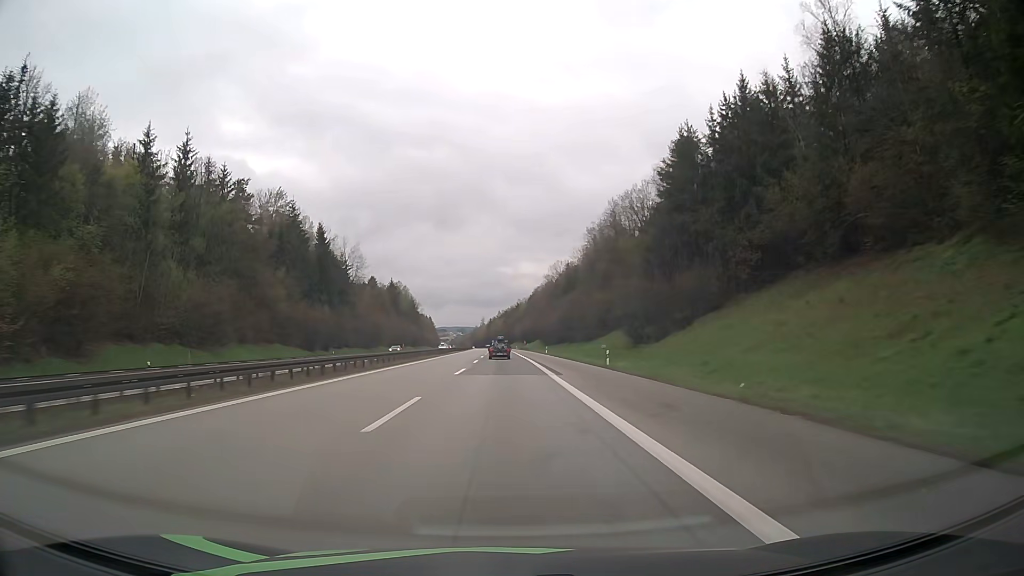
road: motorway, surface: asphalt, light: Day
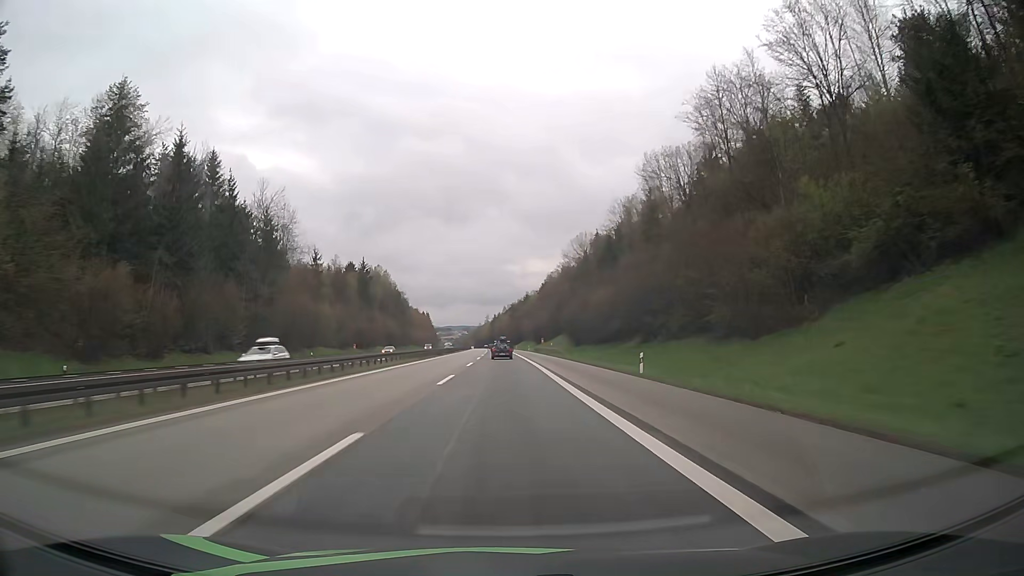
(-0.2, +60.4) m; 0°
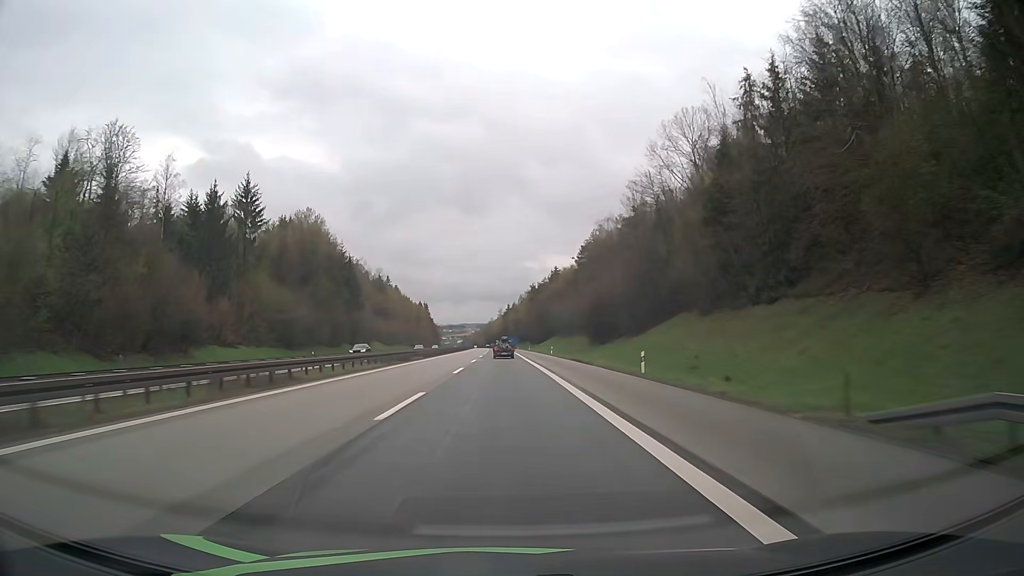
(-1.0, +100.2) m; -1°
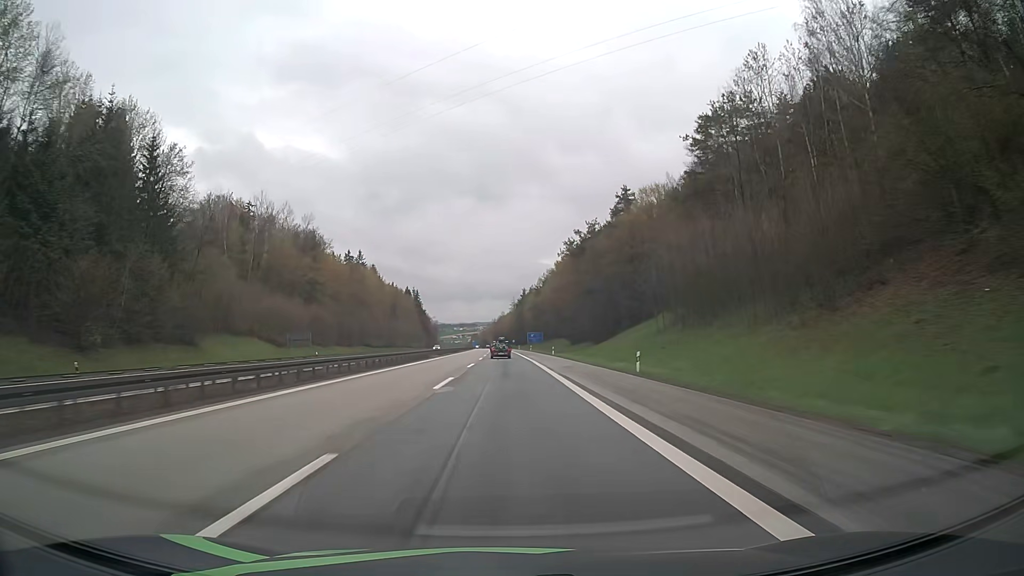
(-1.1, +99.9) m; -1°
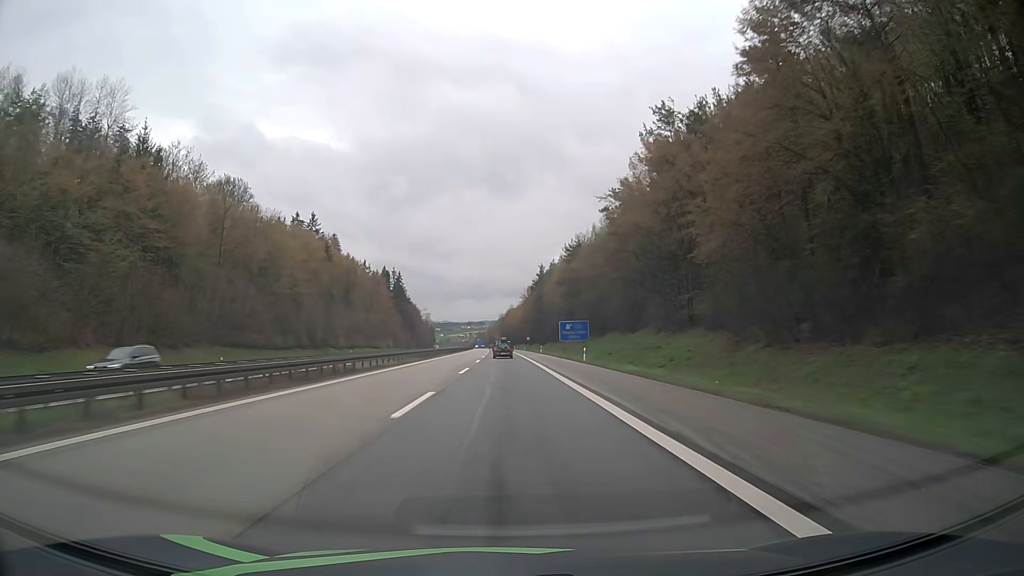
(-0.6, +79.7) m; -1°
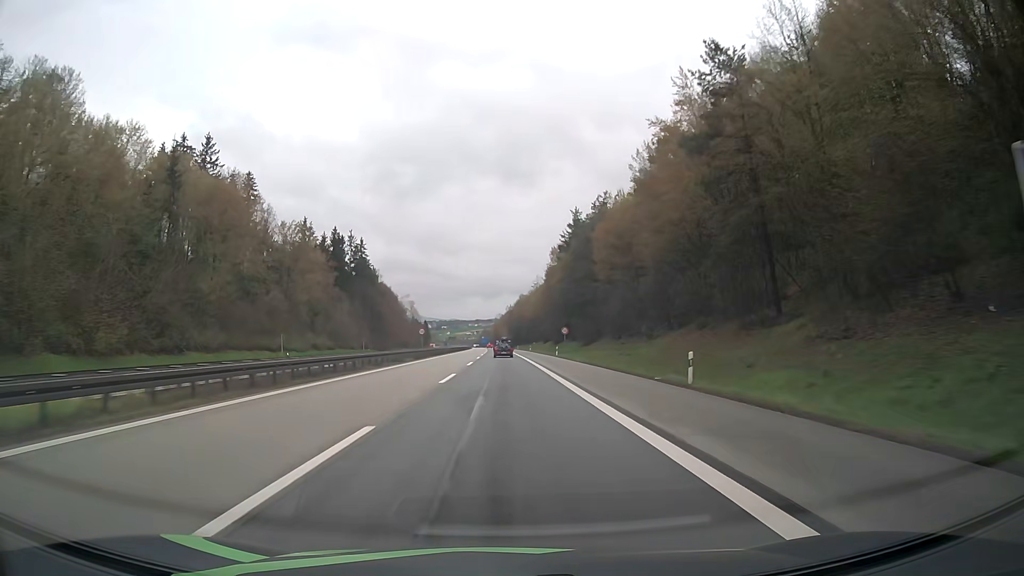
(-0.5, +79.7) m; -1°
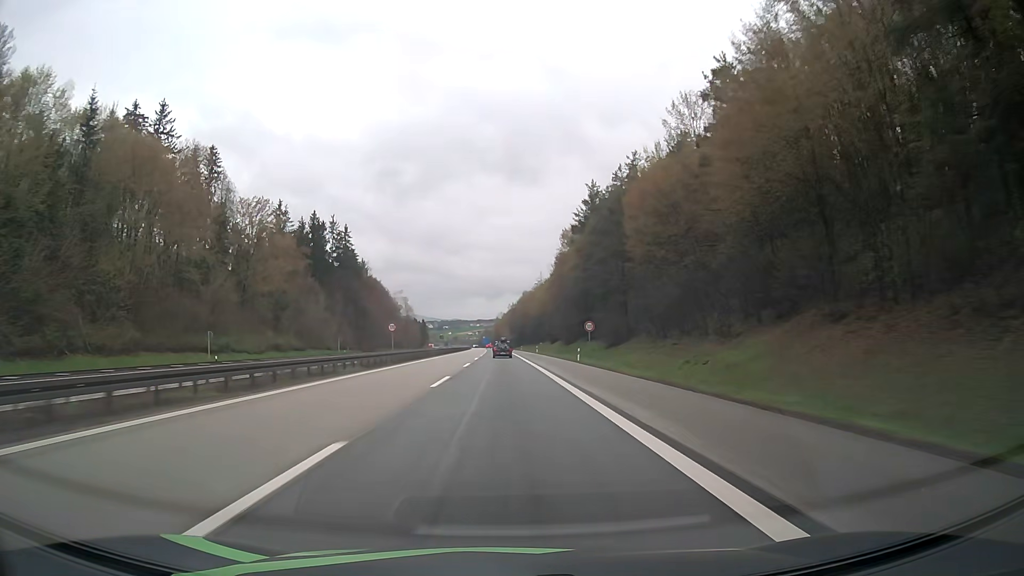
(0.0, +19.9) m; 0°
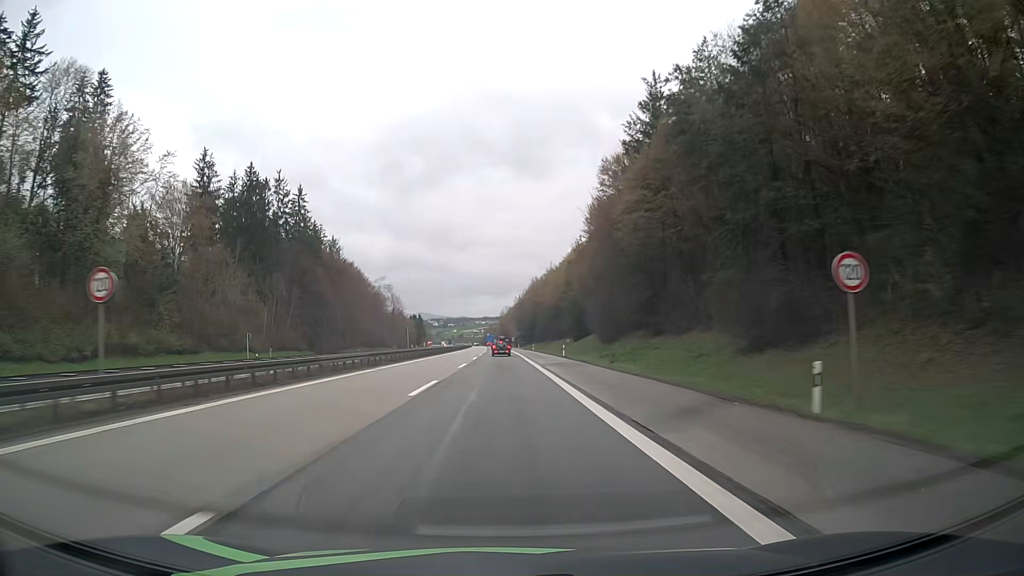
(-0.1, +39.9) m; 0°
(0, +10) (0, +20) (0, +30) (0, +40) (0, +50) (0, +60) (-1, +70) (-1, +80) (-1, +90) (-1, +100) m
